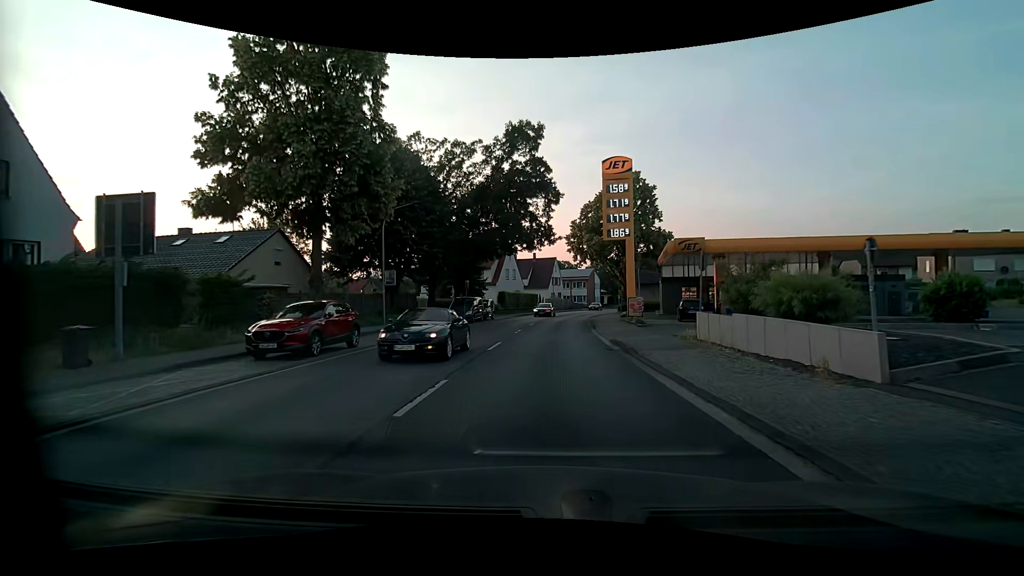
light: Day
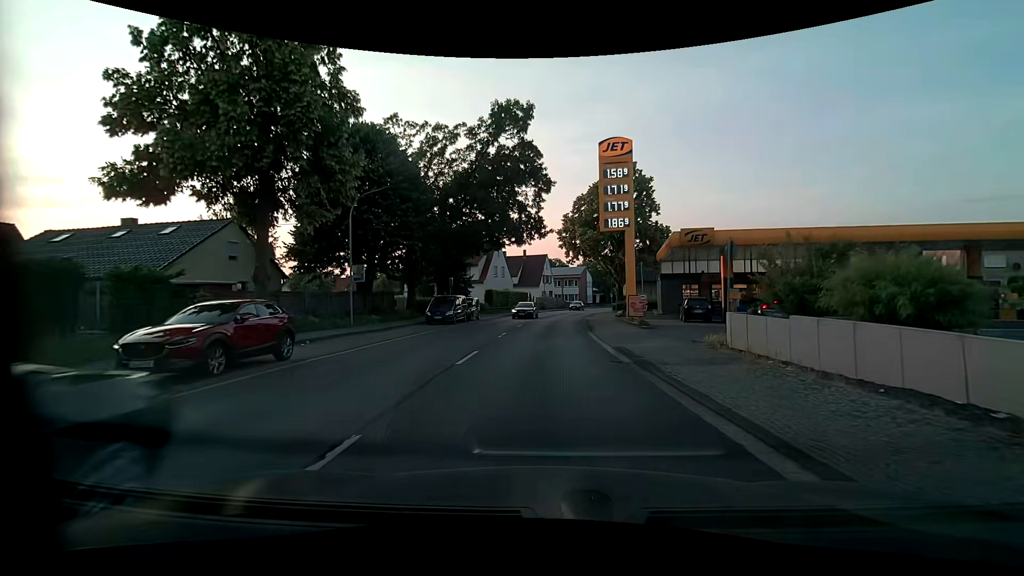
(0.0, +3.7) m; +1°
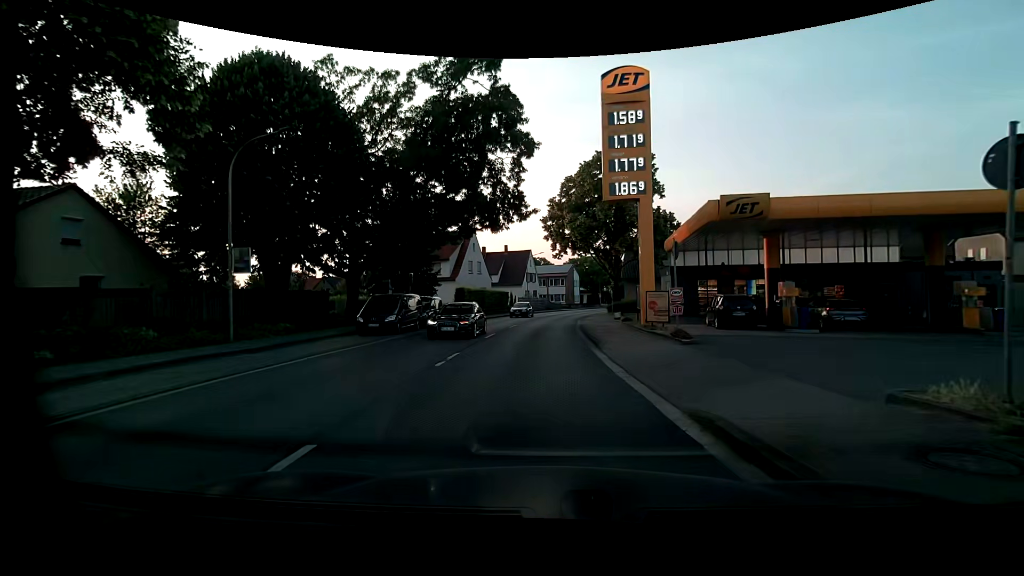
(+0.1, +9.1) m; +2°
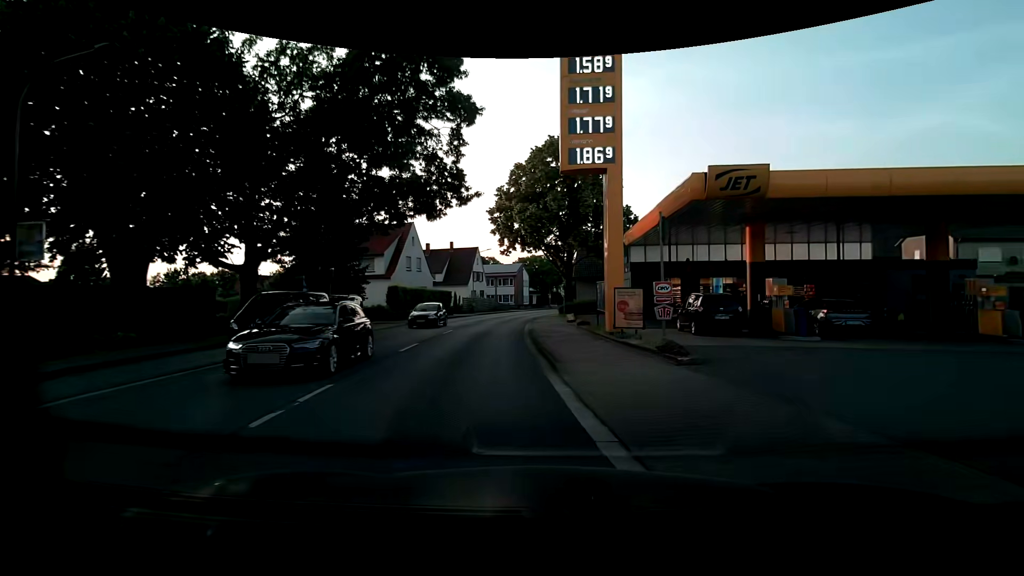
(+0.1, +5.1) m; +5°
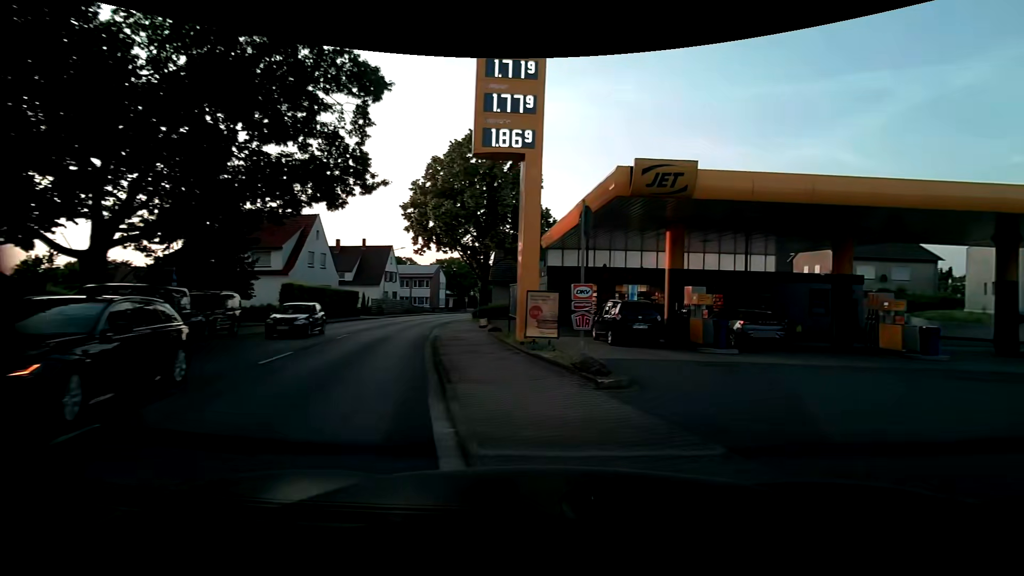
(+0.1, +2.3) m; +7°
